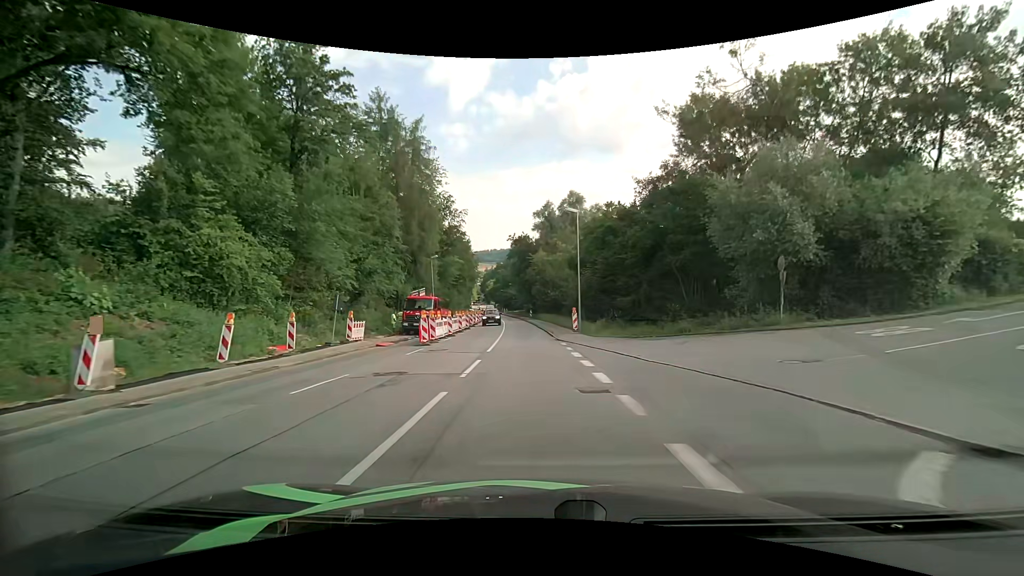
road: tertiary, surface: asphalt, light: Day
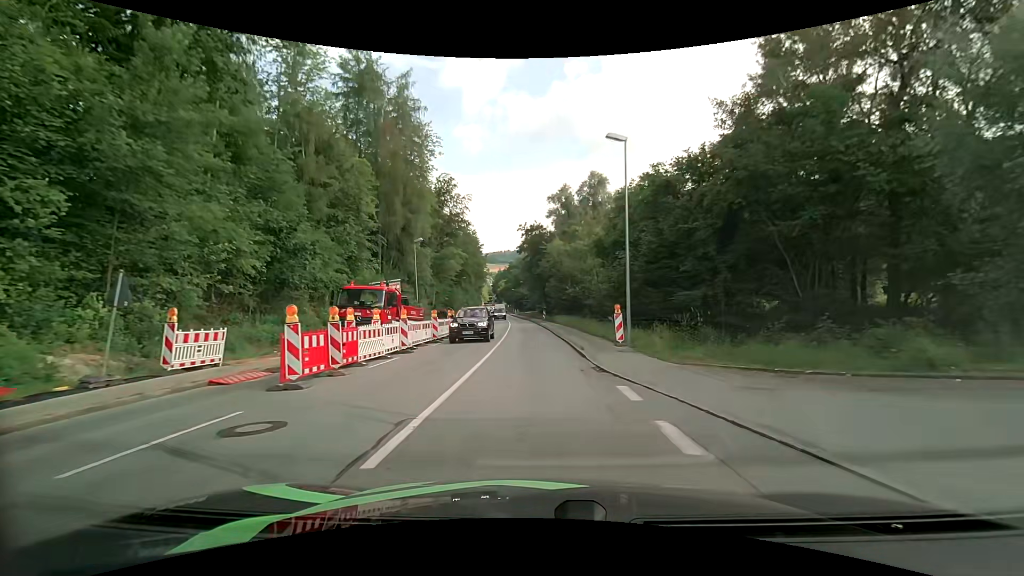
(-0.2, +13.7) m; -2°
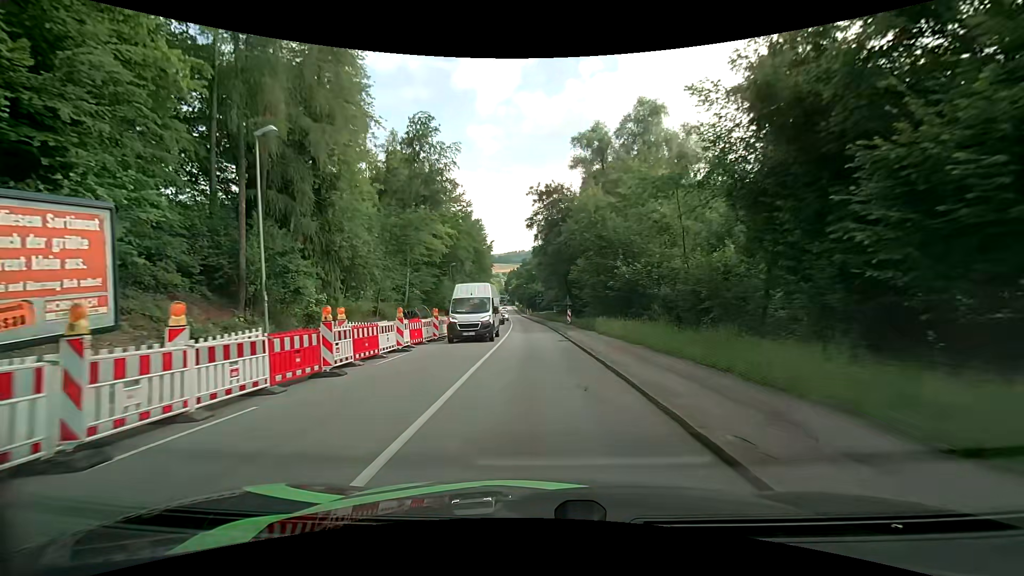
(-0.4, +26.8) m; -1°
(0, +10) (0, +20) (-1, +30) (-1, +40) (-2, +50) (-2, +60) (-3, +70) (-4, +80) (-4, +90) (-5, +100) m
